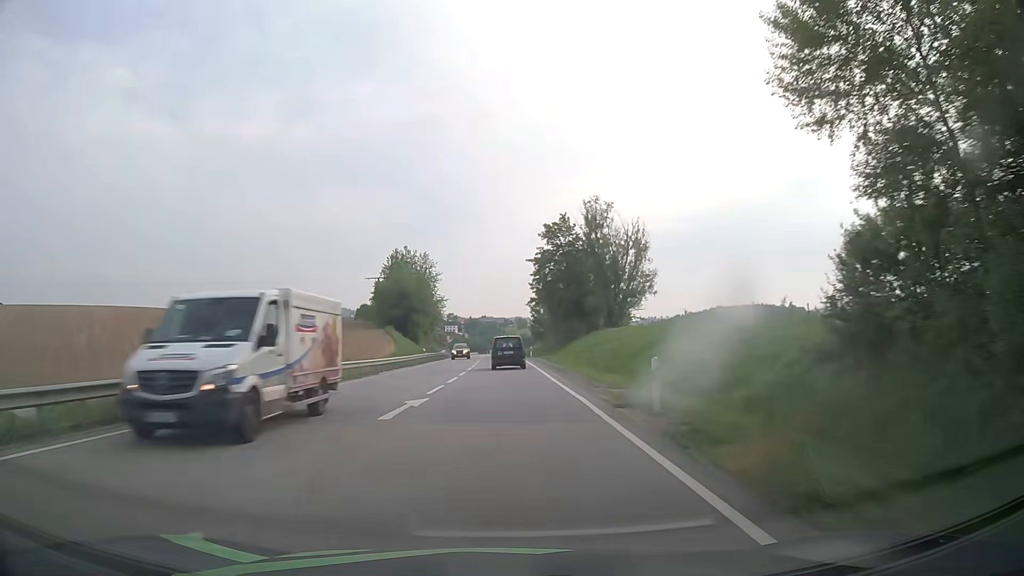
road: primary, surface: asphalt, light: Day
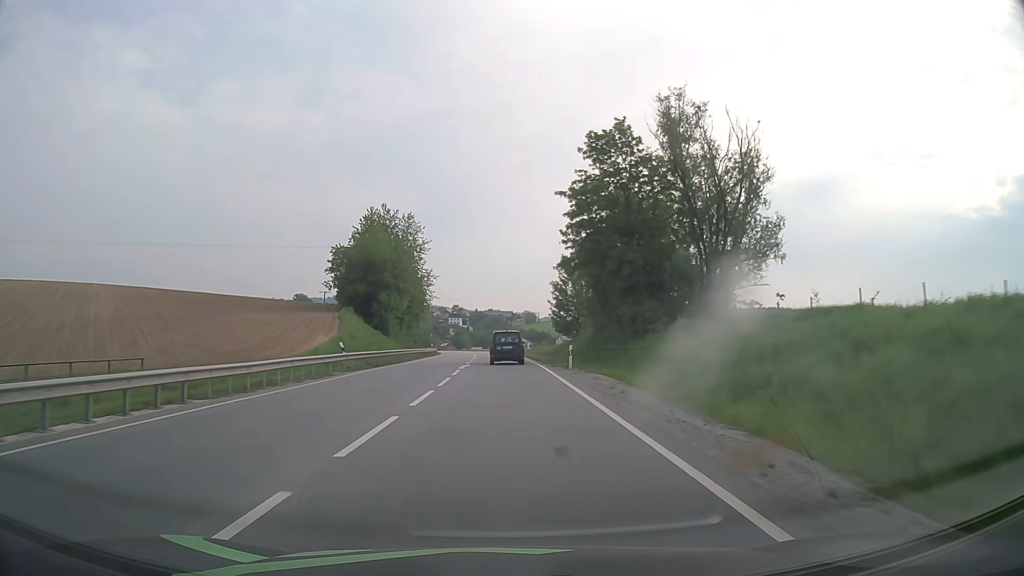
(-0.2, +34.7) m; -1°
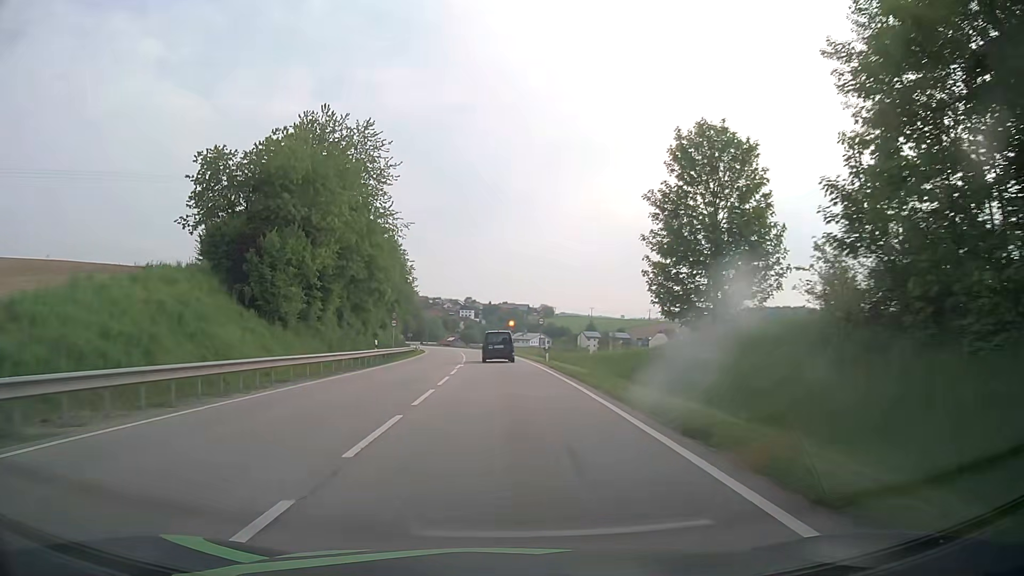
(-0.5, +42.6) m; -1°
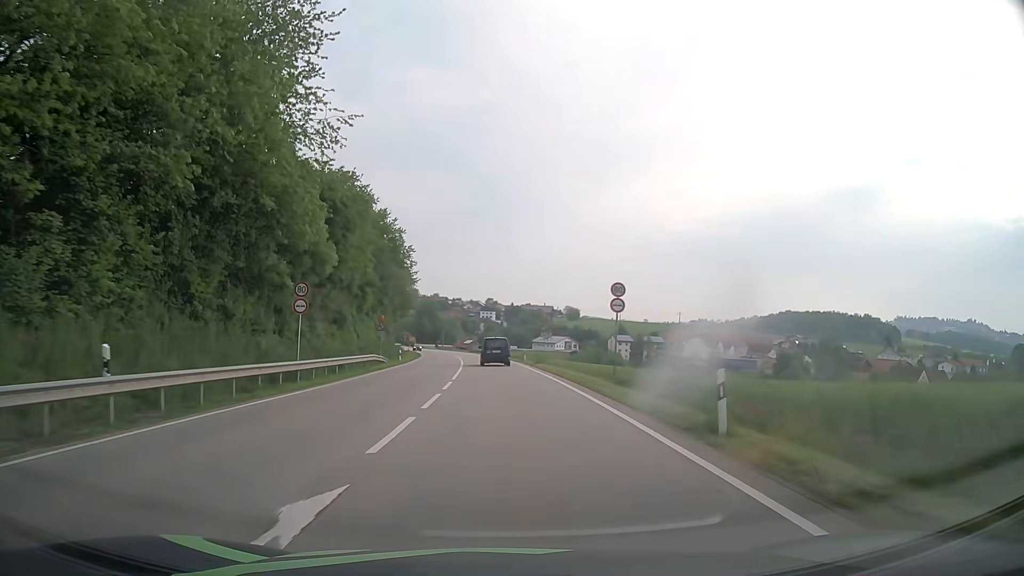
(-0.4, +29.5) m; -2°
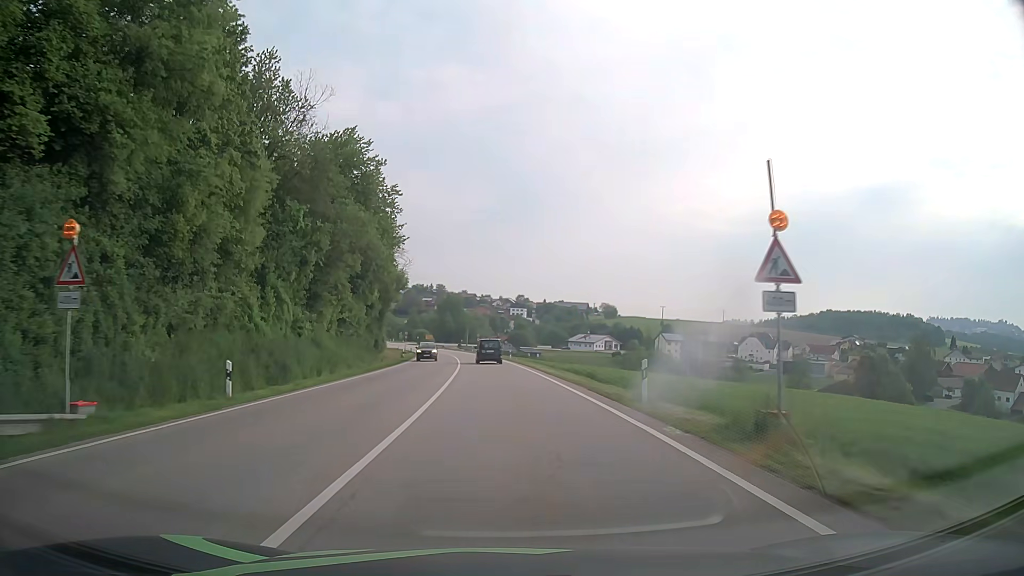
(-0.8, +38.2) m; -2°
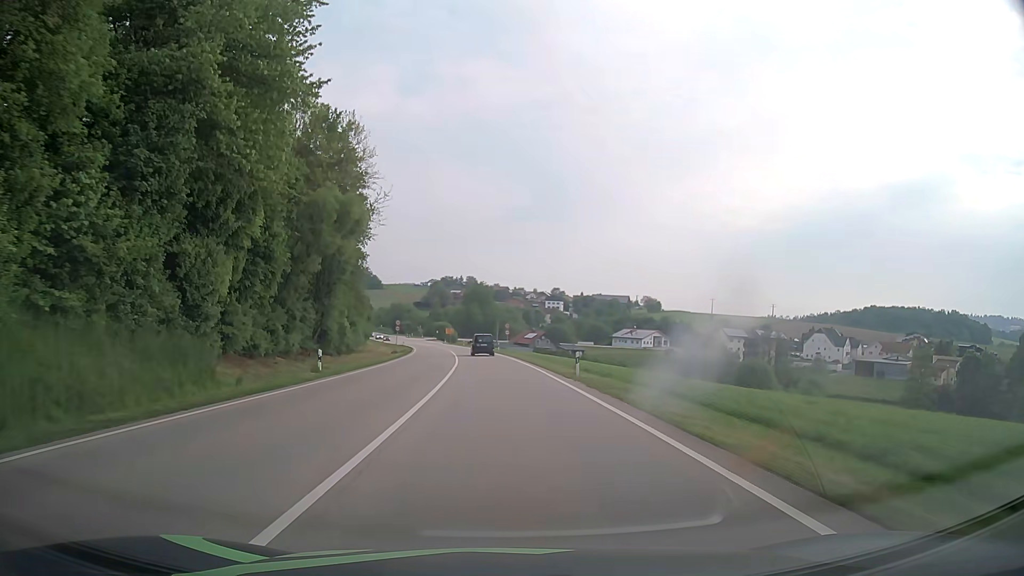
(-1.1, +37.2) m; -4°
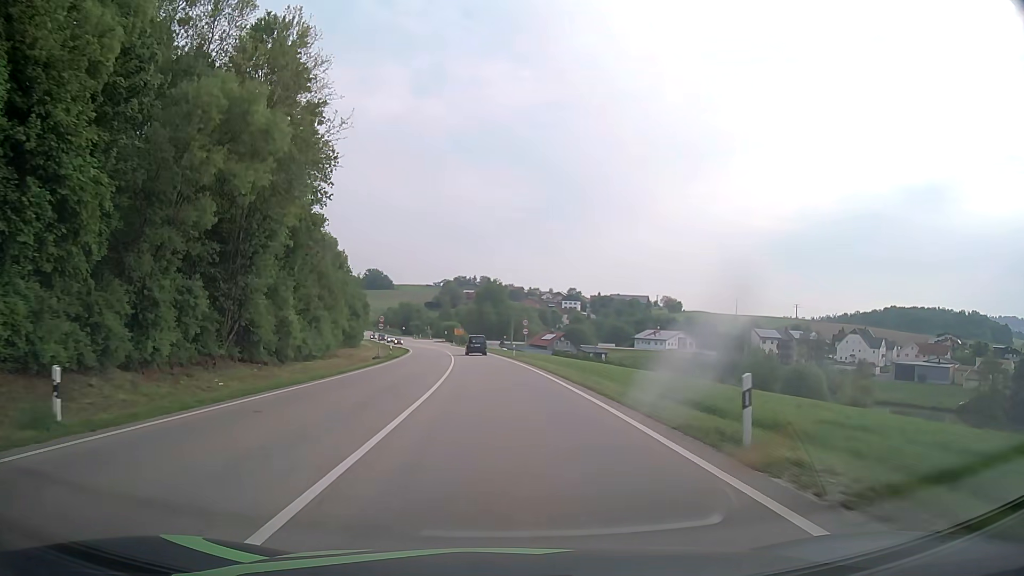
(0.0, +17.3) m; -1°
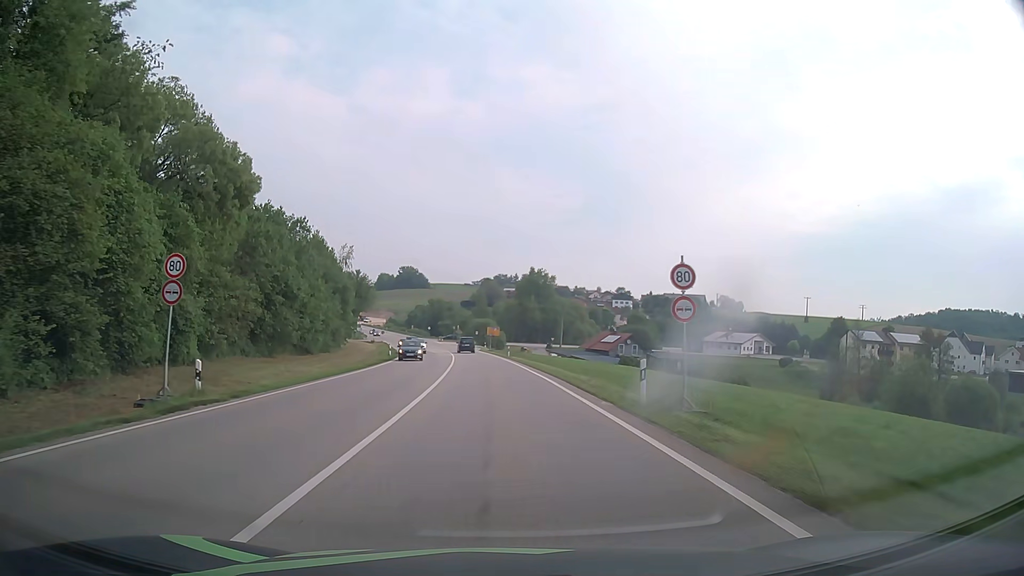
(-1.1, +40.2) m; -3°
(0, +10) (0, +20) (-1, +30) (-1, +40) (-2, +50) (-3, +60) (-4, +70) (-5, +80) (-6, +90) (-8, +100) m
